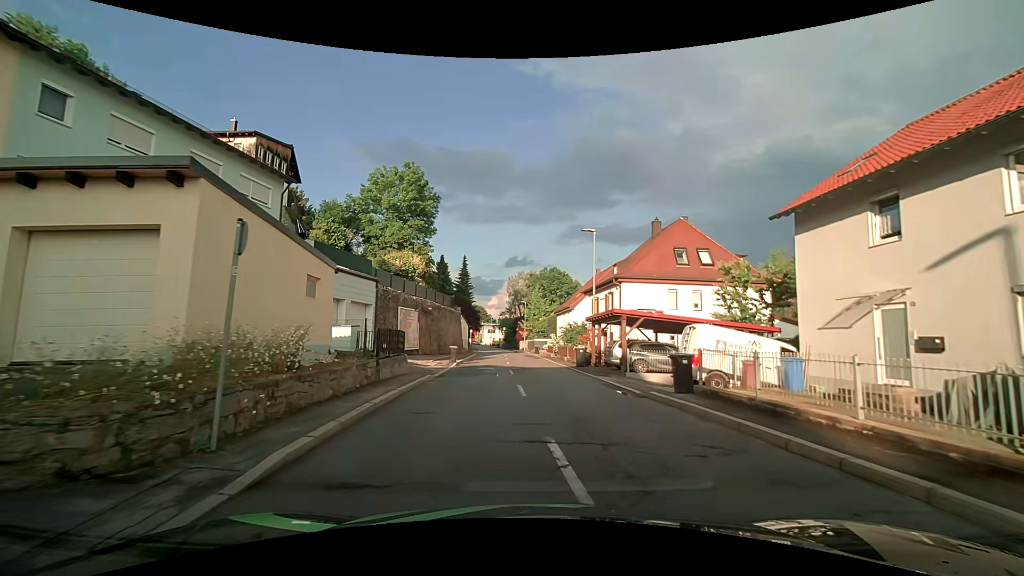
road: tertiary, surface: asphalt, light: Day
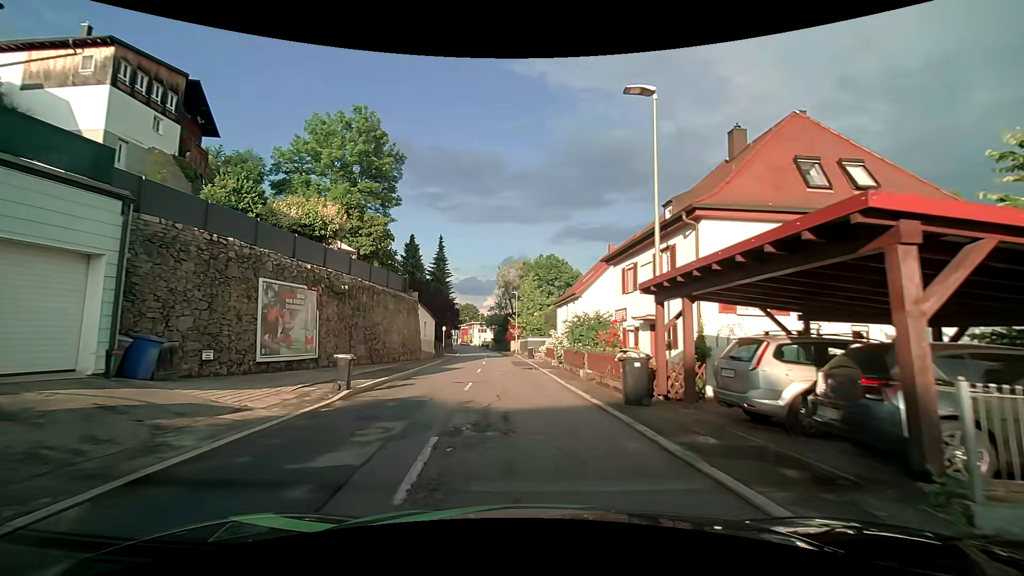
(+0.5, +16.3) m; +1°
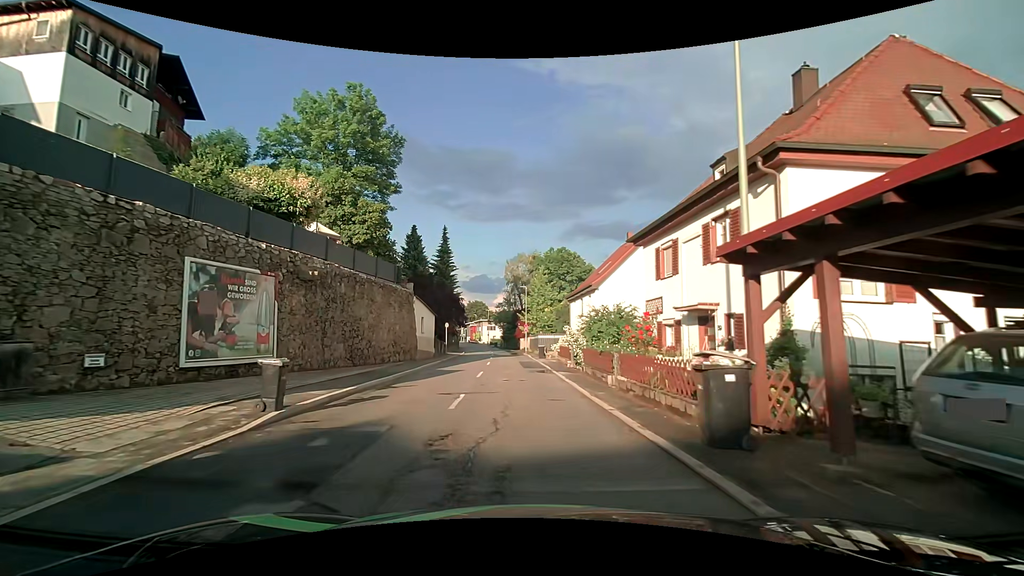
(0.0, +4.4) m; -2°
(0, +10) (0, +20) (-1, +30) (-1, +40) (-2, +50) (-3, +60) (-4, +70) (-5, +80) (-7, +90) (-9, +99) m
